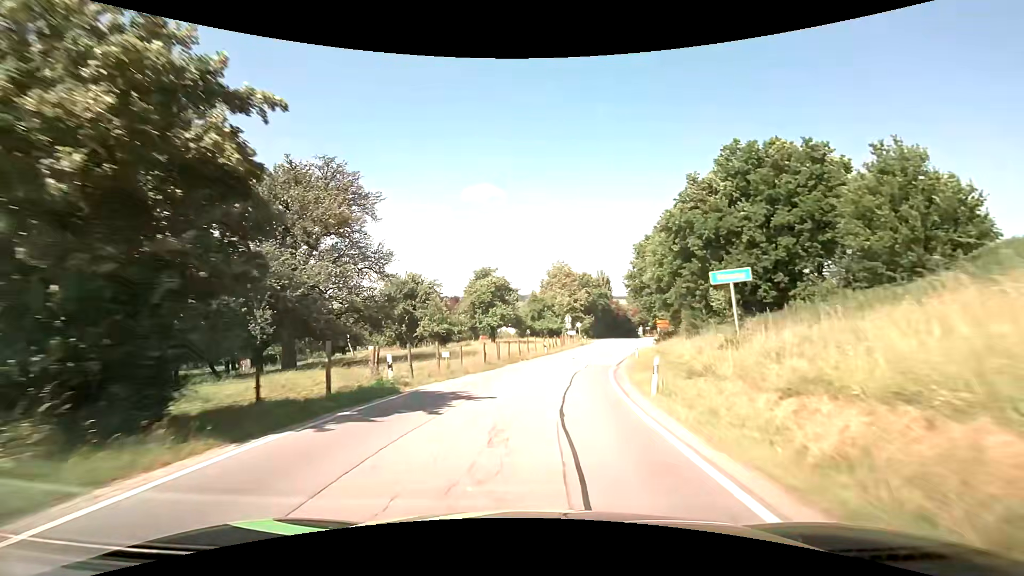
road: secondary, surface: asphalt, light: Day
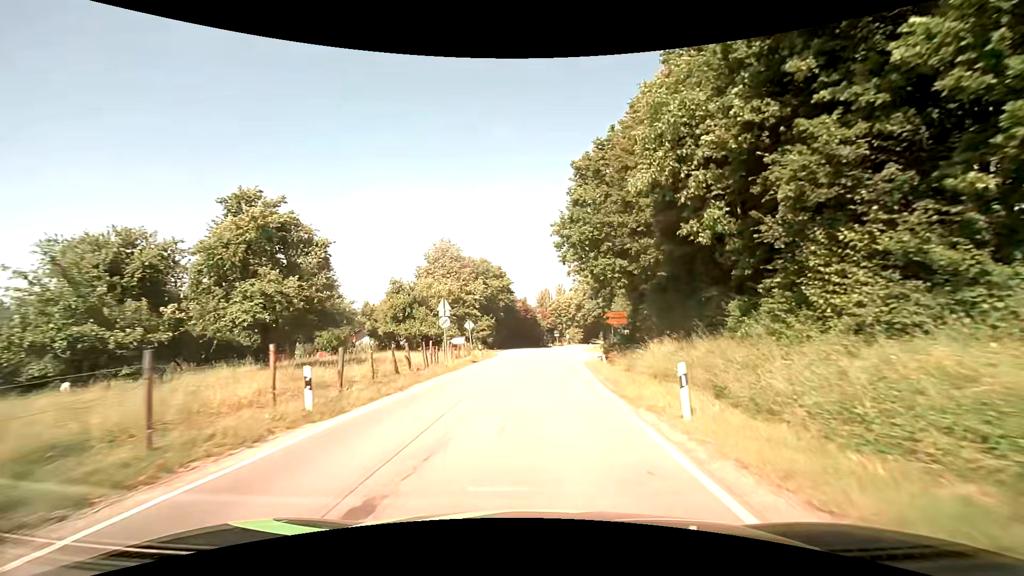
(+3.5, +30.7) m; +13°
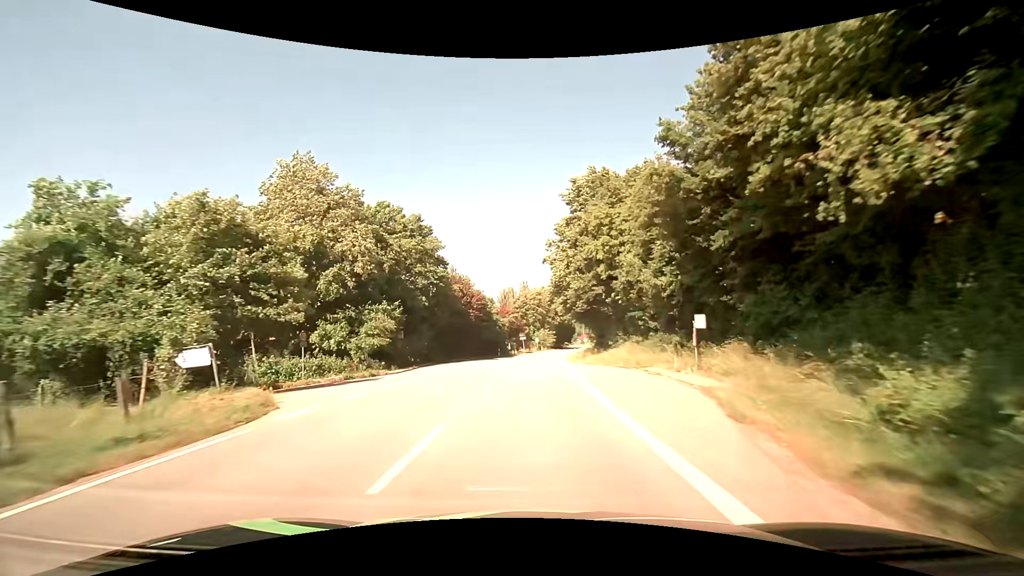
(+1.5, +33.6) m; +5°
